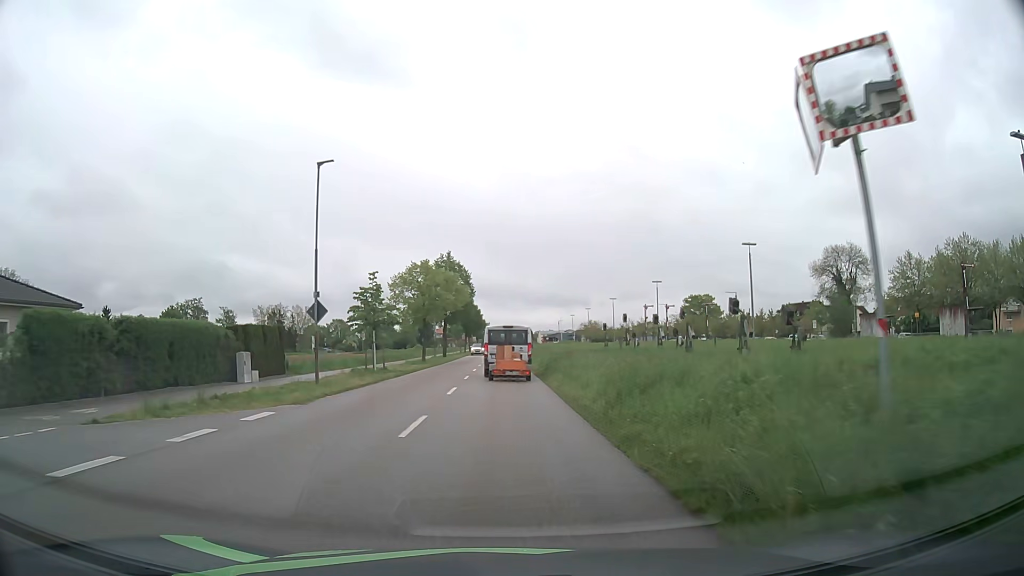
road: residential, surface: asphalt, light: Day
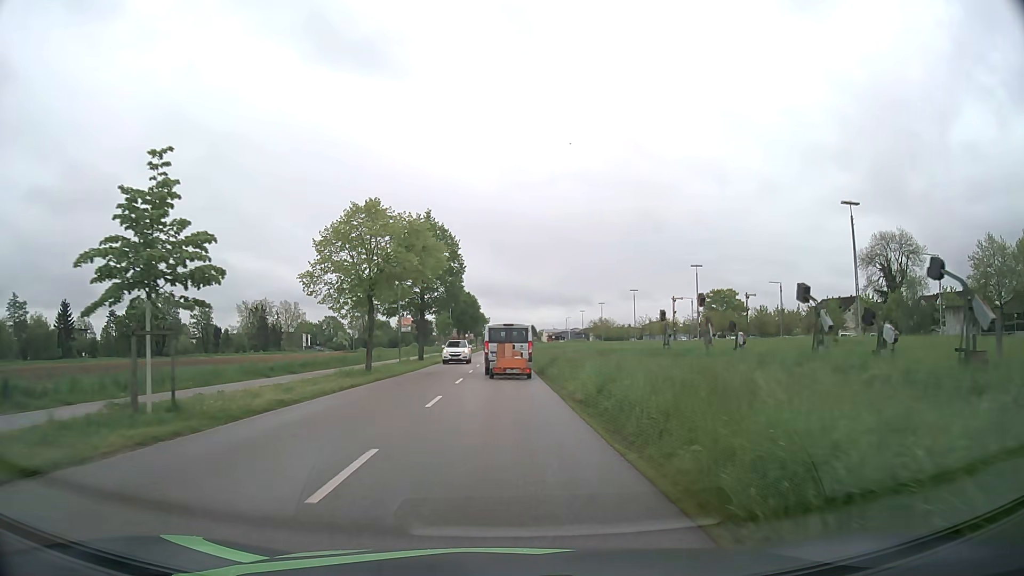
(-0.1, +22.5) m; 0°
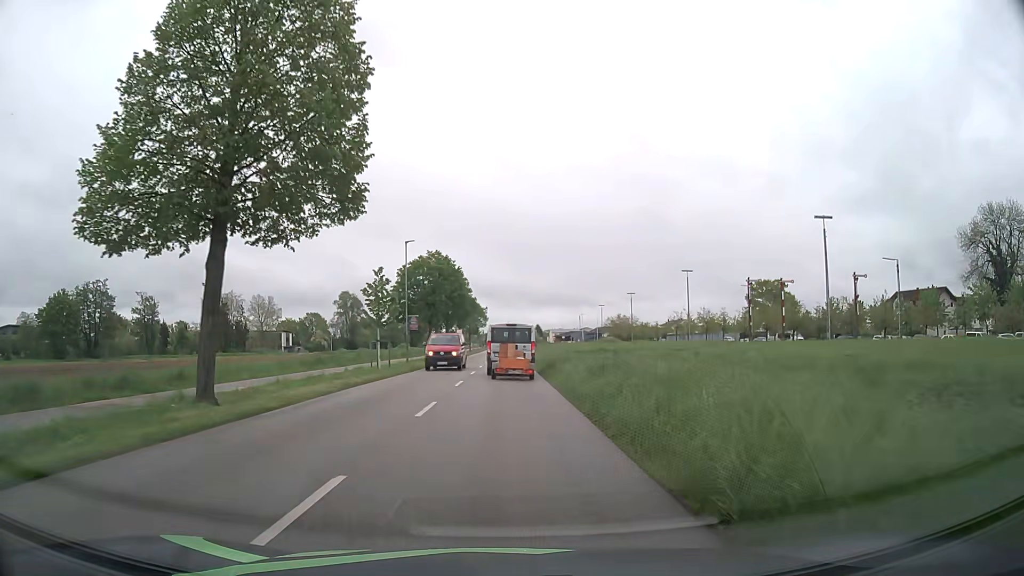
(-0.1, +38.0) m; 0°
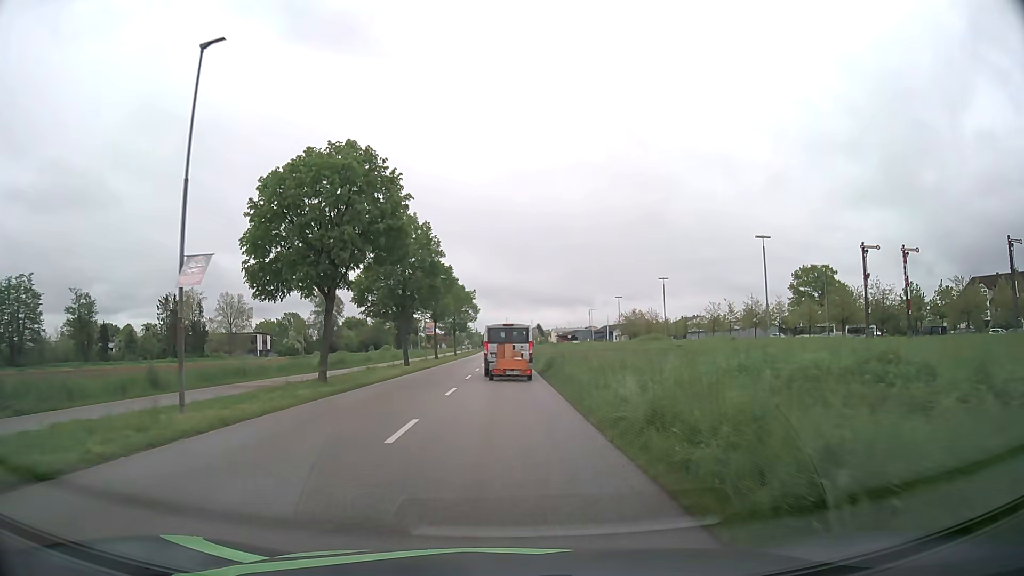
(0.0, +30.5) m; 0°
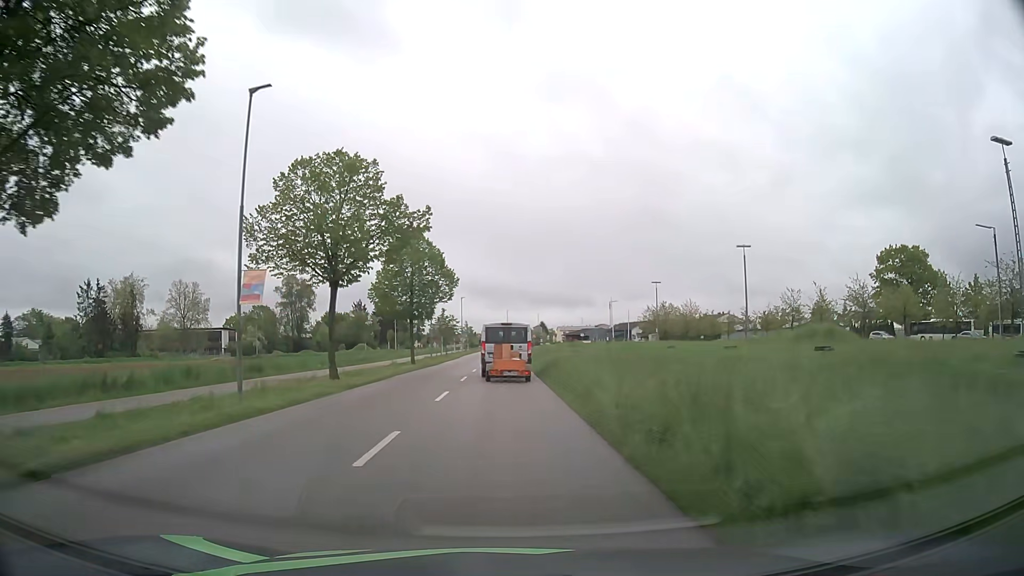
(0.0, +37.7) m; 0°
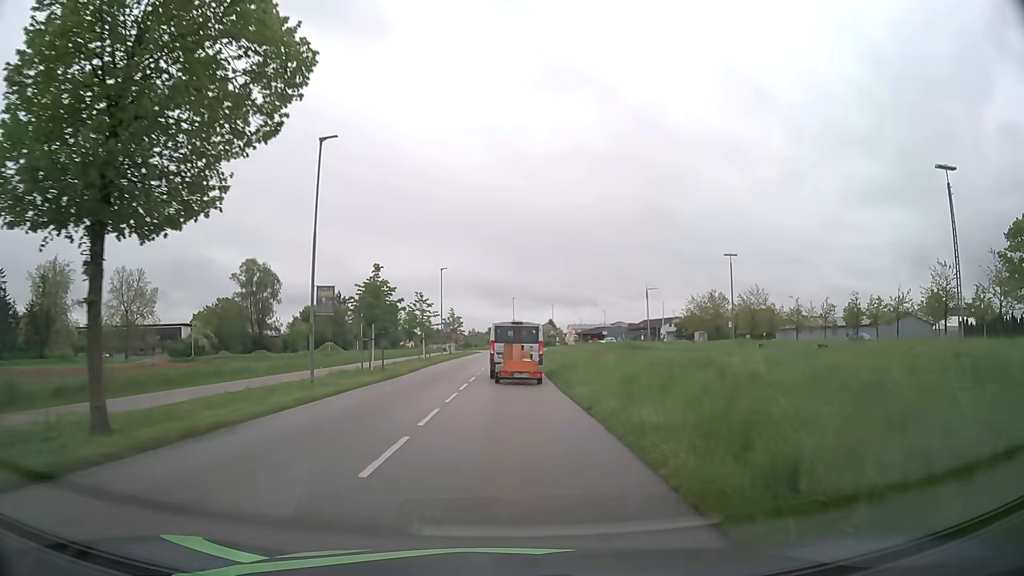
(-0.2, +36.6) m; 0°
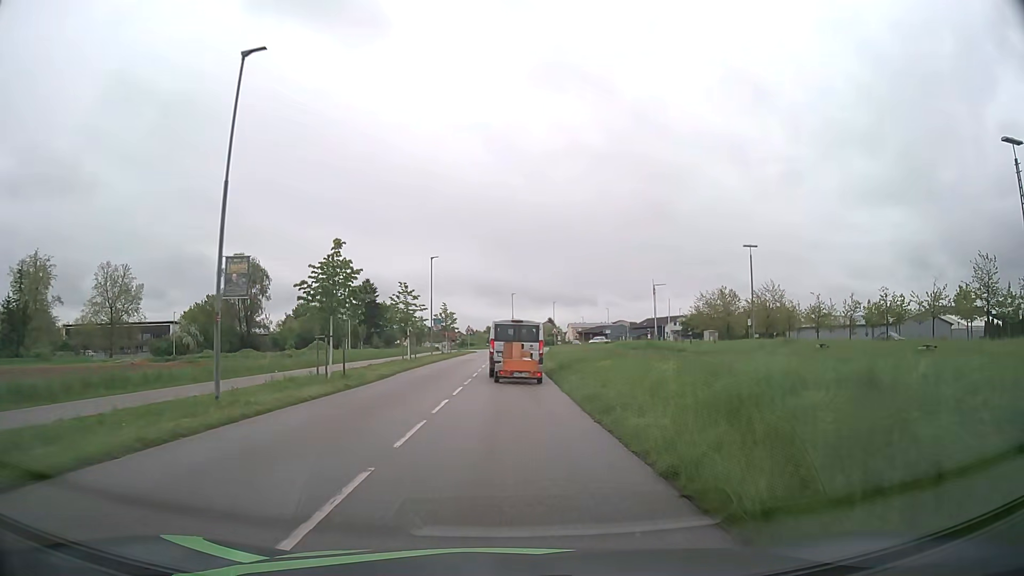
(0.0, +7.1) m; 0°
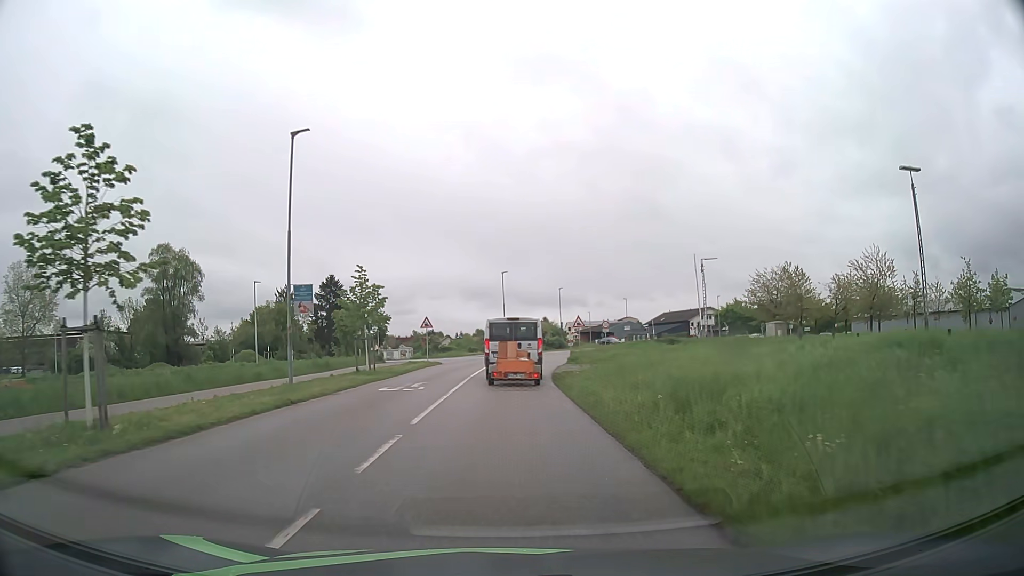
(+0.2, +33.4) m; +1°
(0, +10) (0, +20) (0, +30) (+1, +40) (+2, +50) (+4, +60) (+7, +69) (+12, +78) (+18, +86) (+22, +95) m
